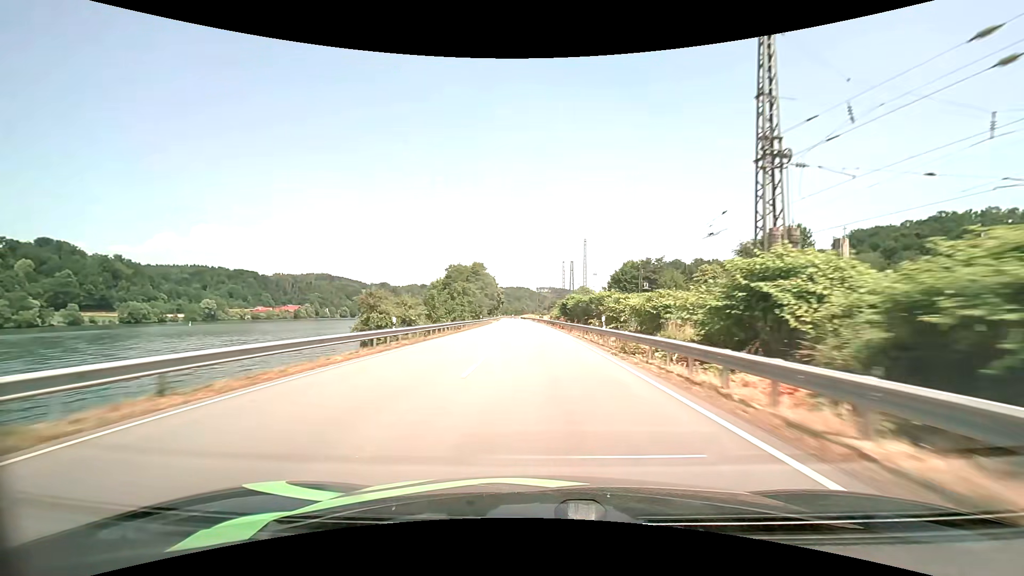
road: primary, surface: asphalt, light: Day
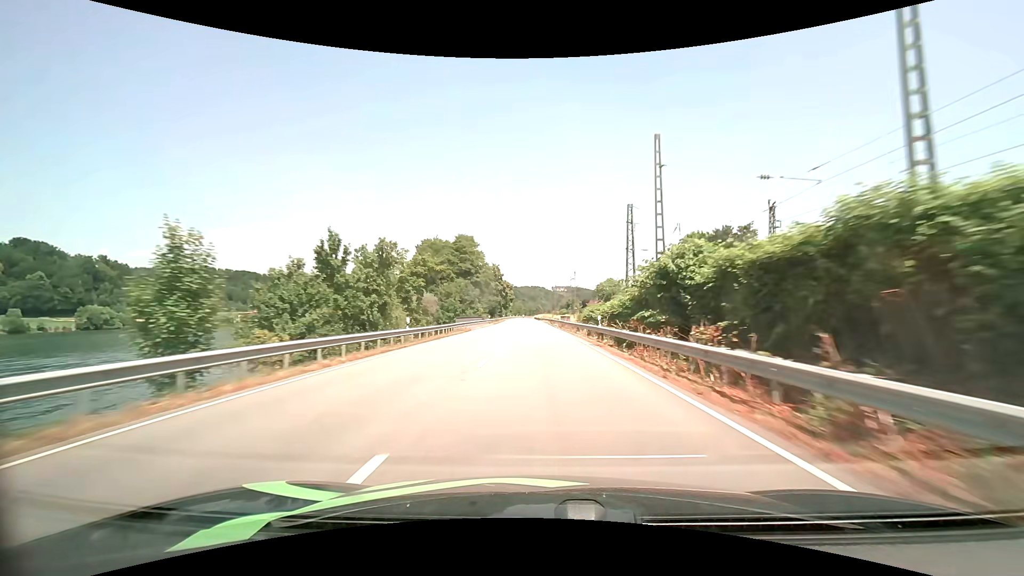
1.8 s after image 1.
(-0.9, +46.0) m; -2°
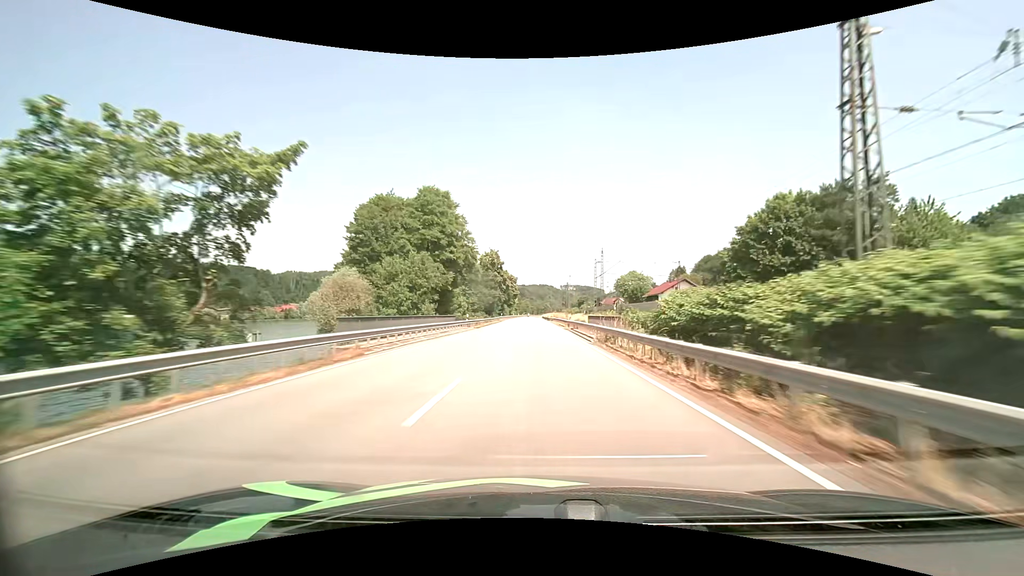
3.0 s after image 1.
(-0.2, +30.8) m; -1°
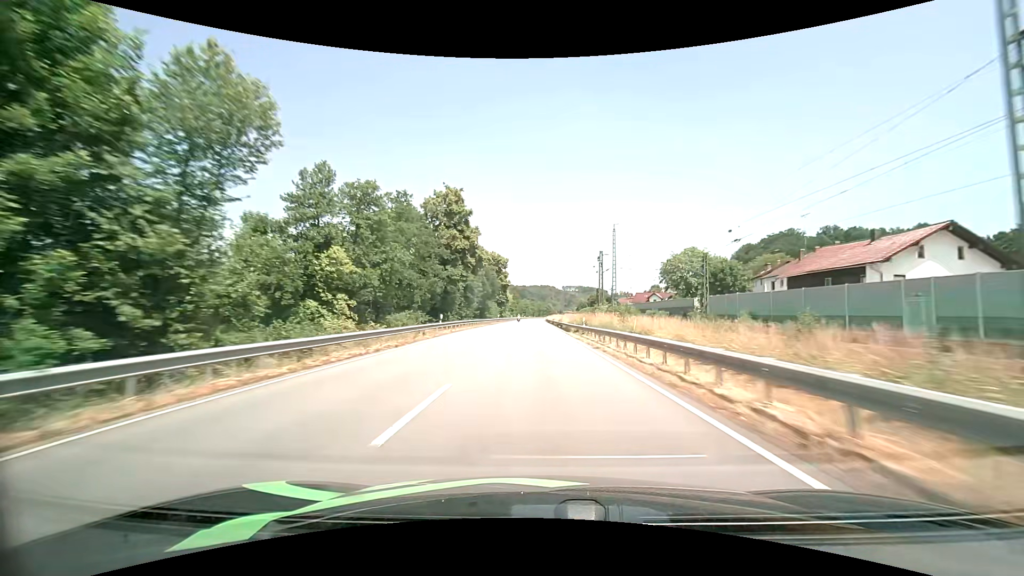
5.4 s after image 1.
(-0.4, +61.1) m; 0°
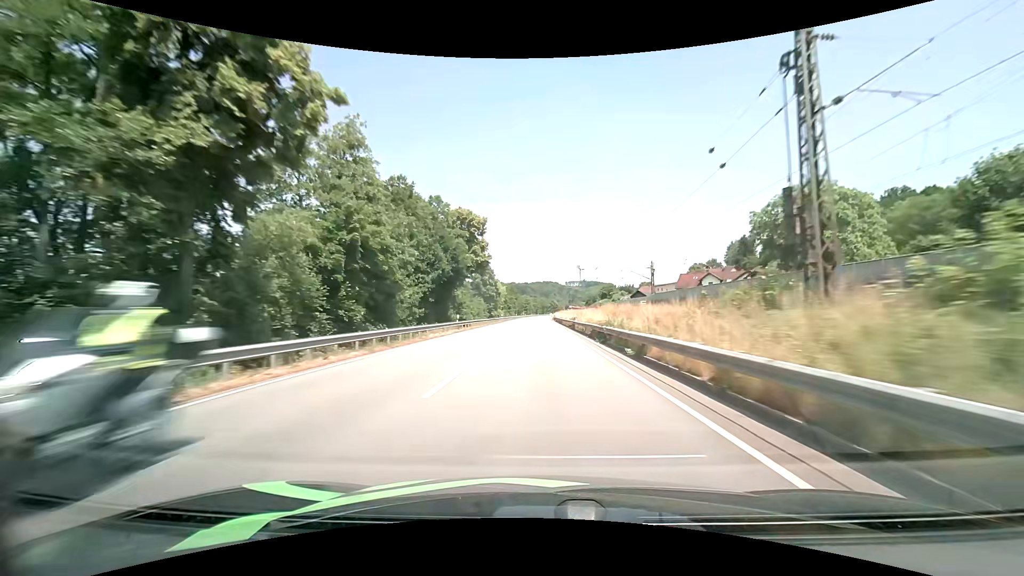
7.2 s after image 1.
(-0.1, +45.5) m; 0°
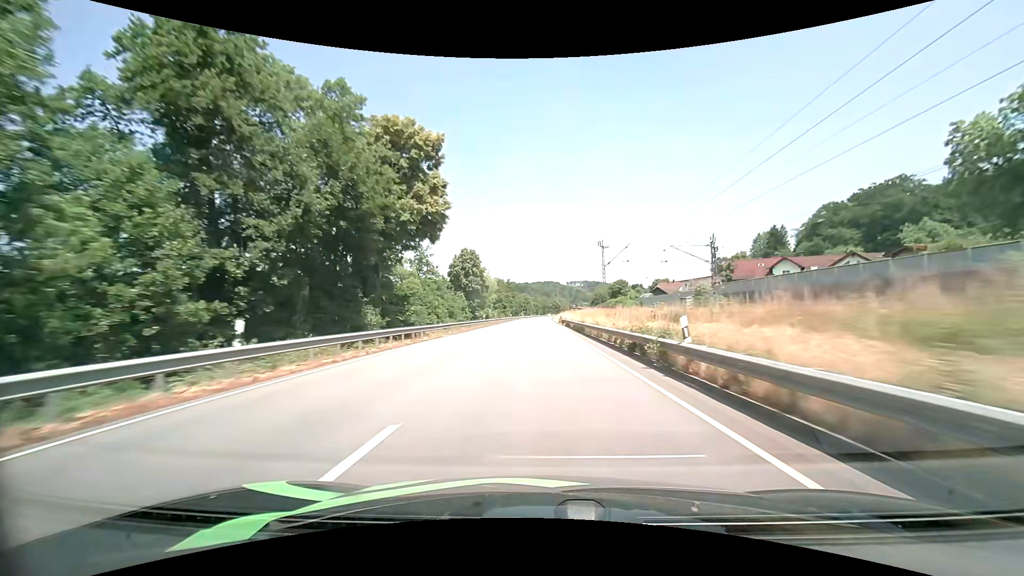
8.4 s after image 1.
(-0.1, +30.2) m; 0°
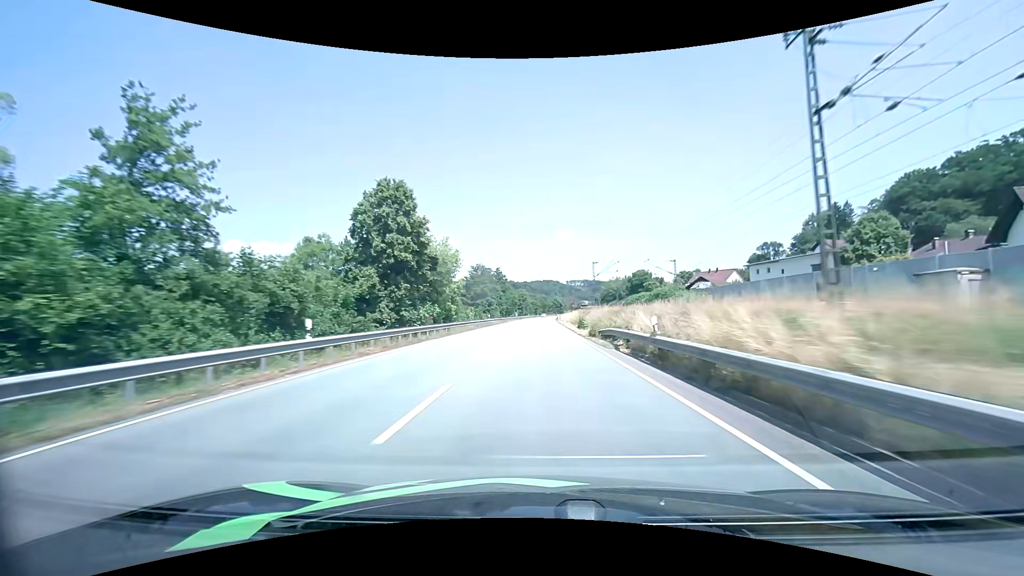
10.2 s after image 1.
(0.0, +44.9) m; 0°
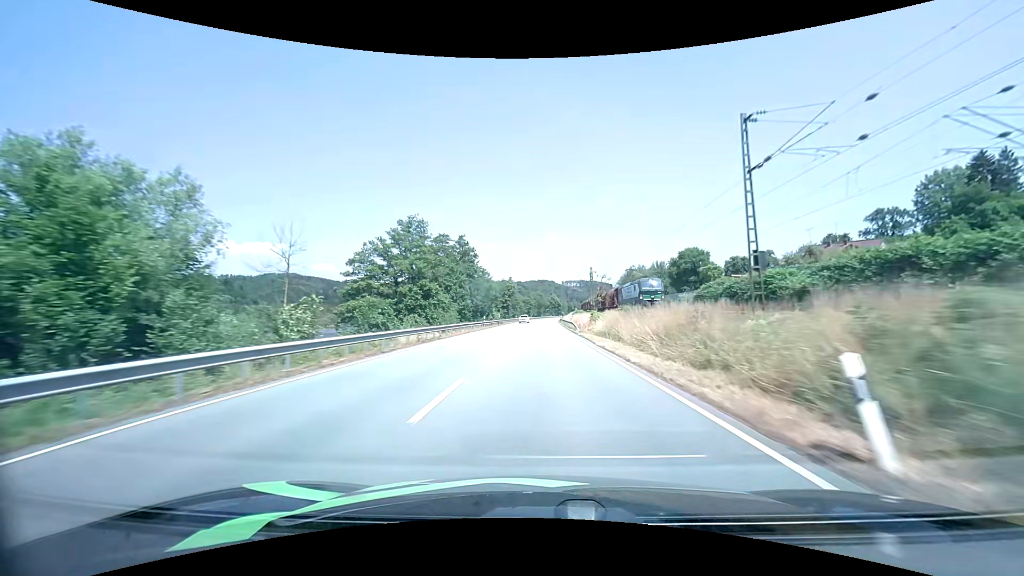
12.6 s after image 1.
(+0.2, +59.1) m; +1°
(0, +10) (0, +20) (0, +30) (0, +40) (0, +50) (0, +60) (0, +70) (+1, +80) (+1, +90) (+1, +100) m
